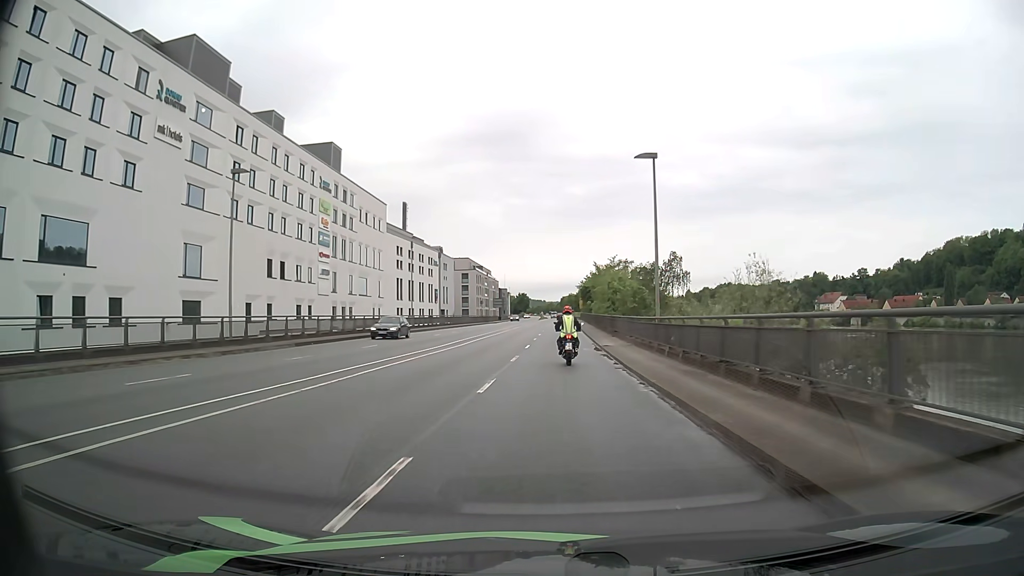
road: primary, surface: asphalt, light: Day
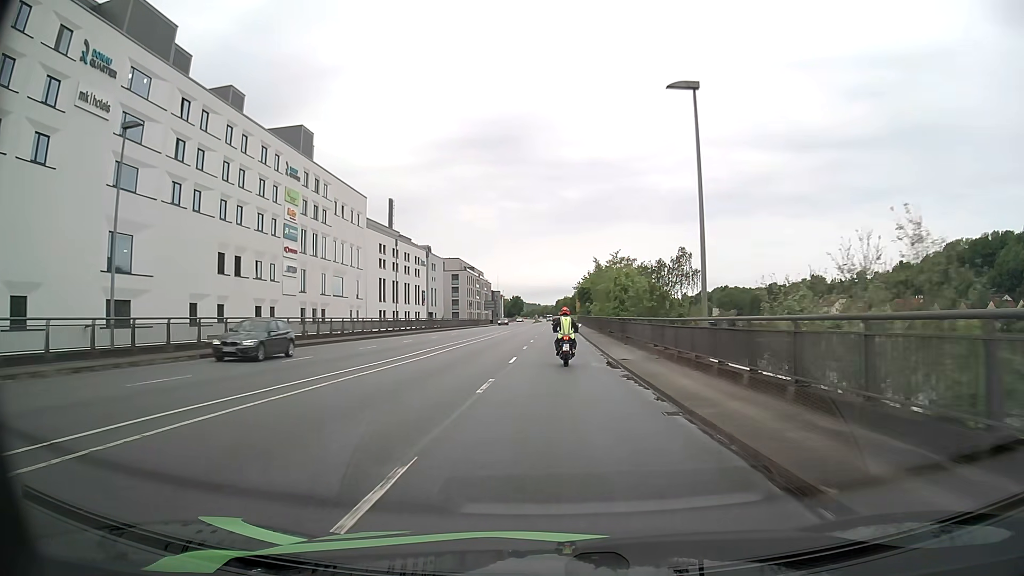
(0.0, +8.9) m; 0°
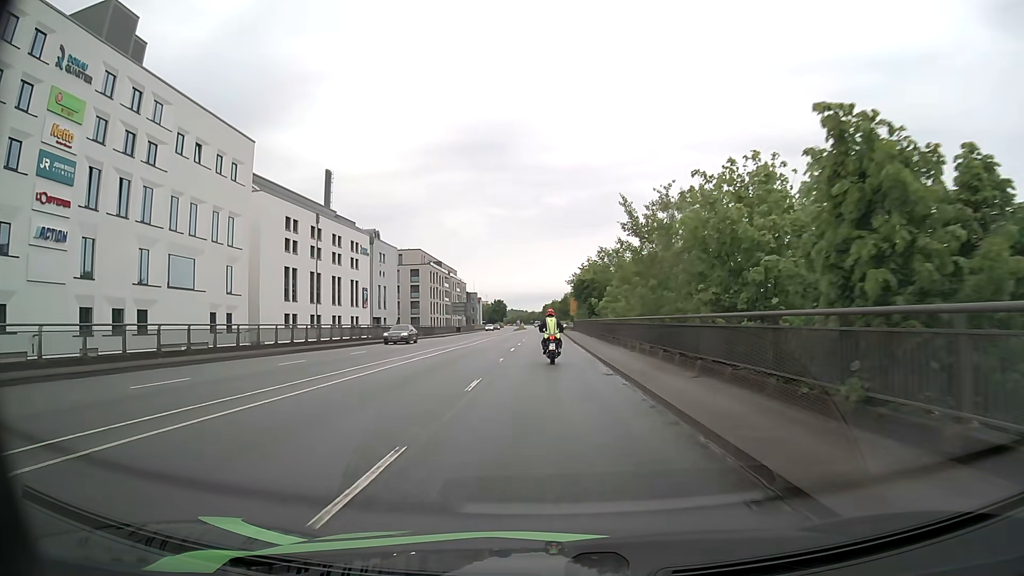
(+0.4, +35.4) m; +1°
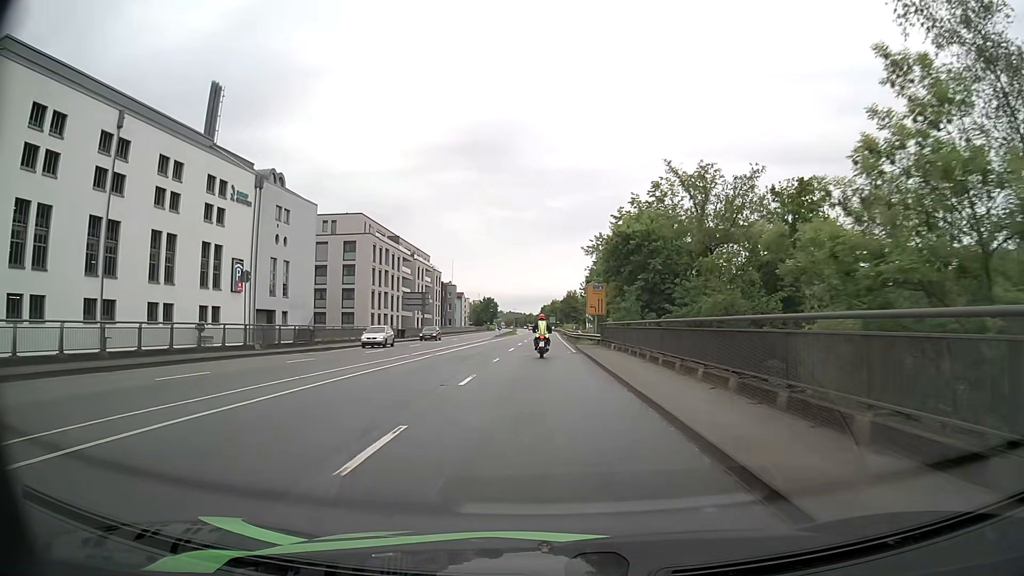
(-0.1, +43.8) m; 0°
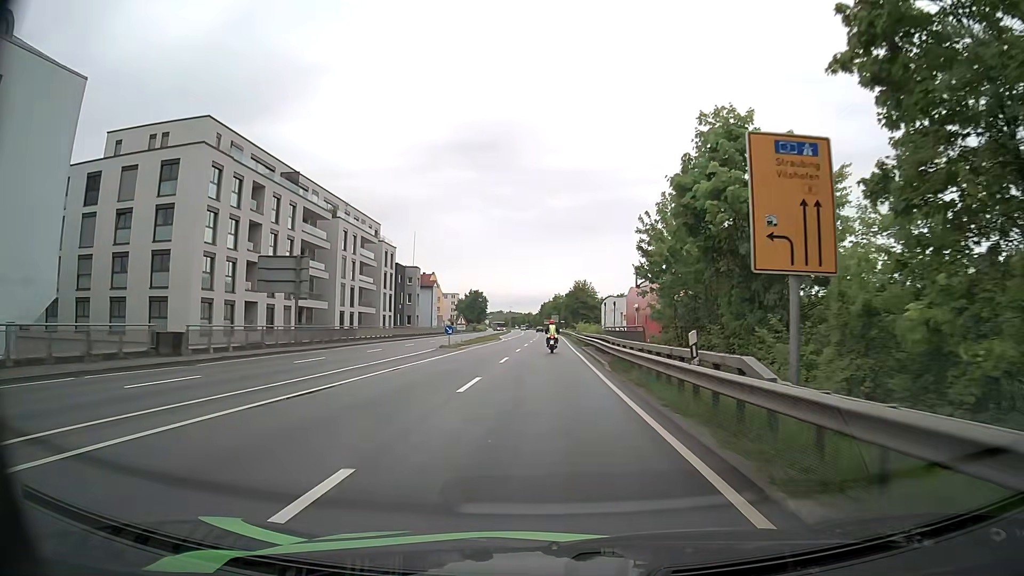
(-0.2, +45.6) m; 0°
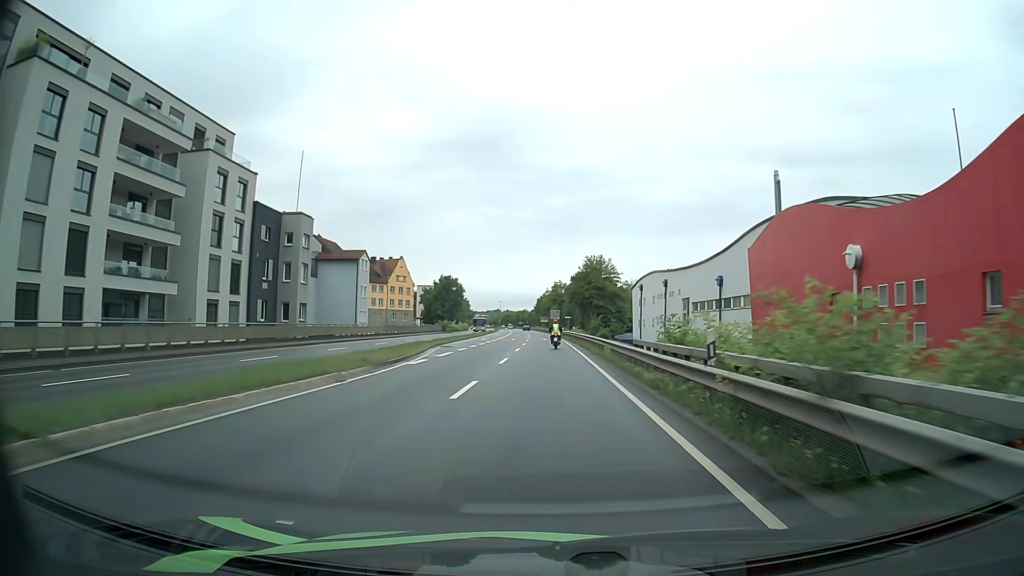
(+0.3, +50.1) m; 0°
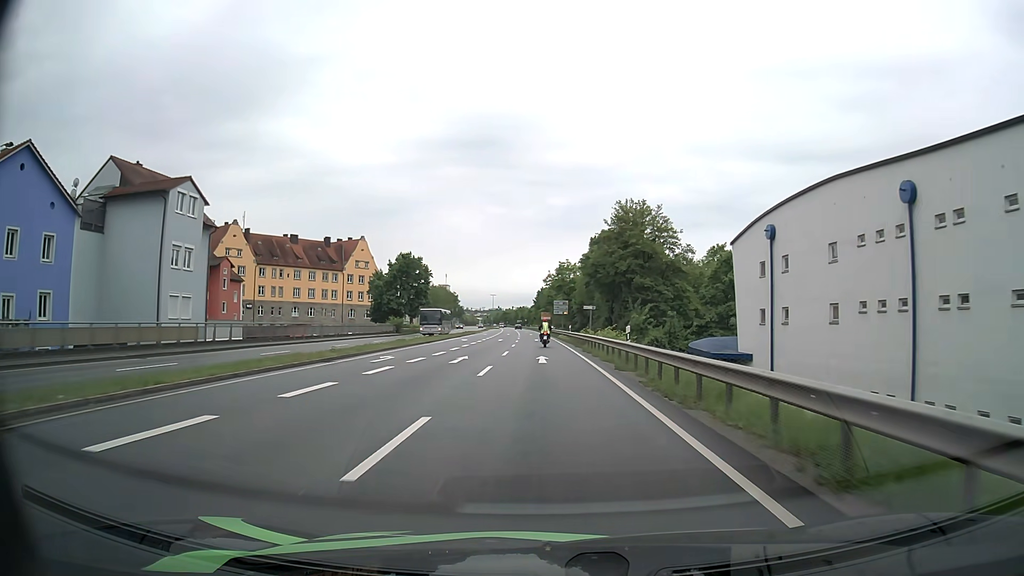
(-0.1, +43.0) m; 0°
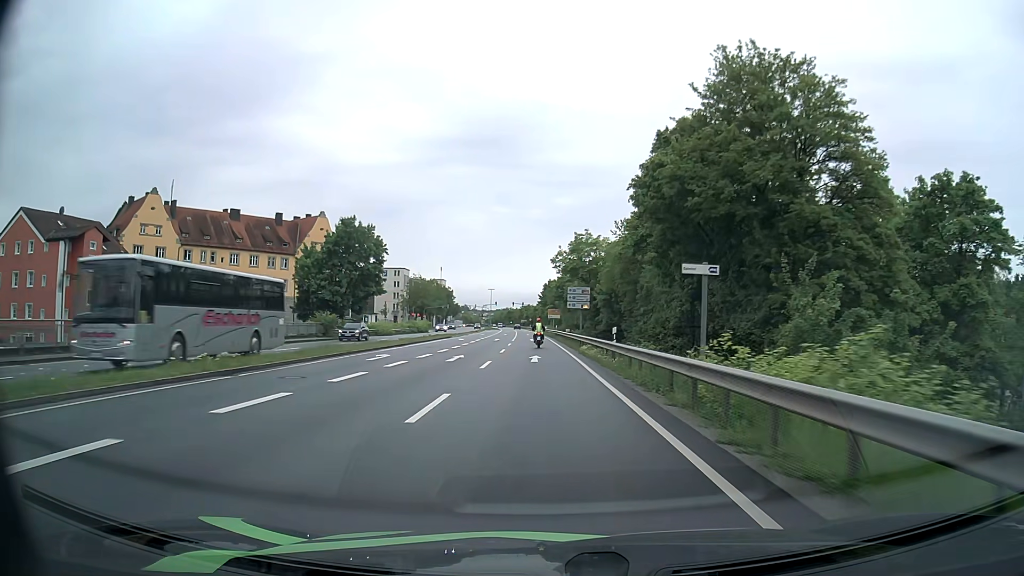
(-0.1, +32.7) m; -1°
(0, +10) (0, +20) (0, +30) (0, +40) (-1, +50) (-1, +60) (-1, +70) (-2, +80) (-2, +90) (-3, +100) m
